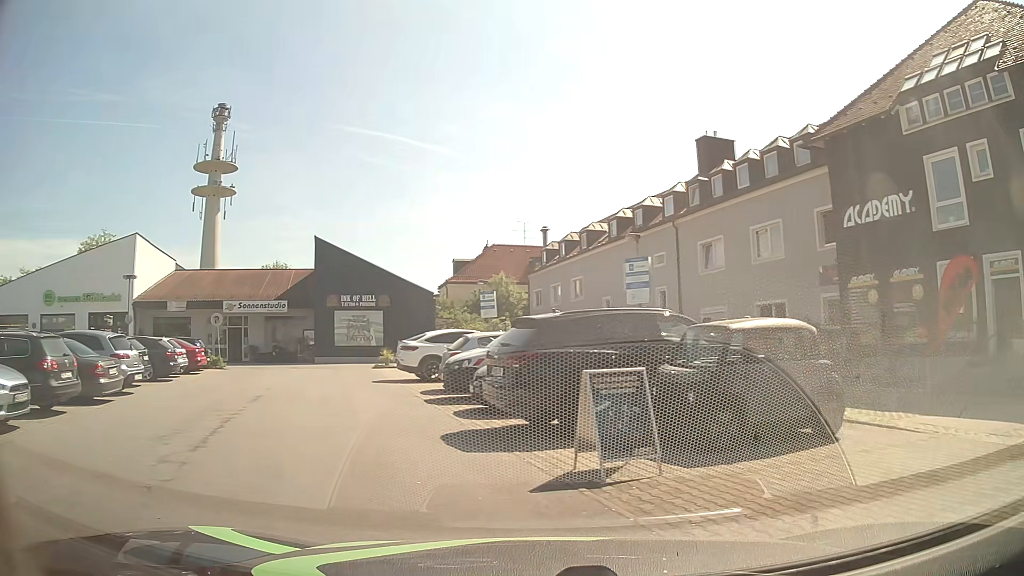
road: service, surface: asphalt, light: Day
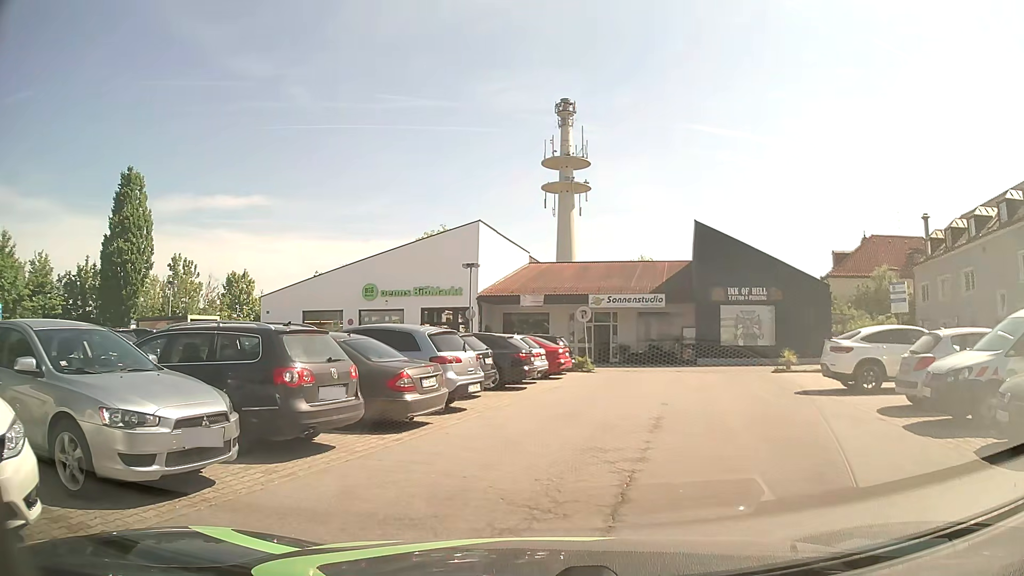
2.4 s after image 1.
(-1.9, +4.7) m; -33°
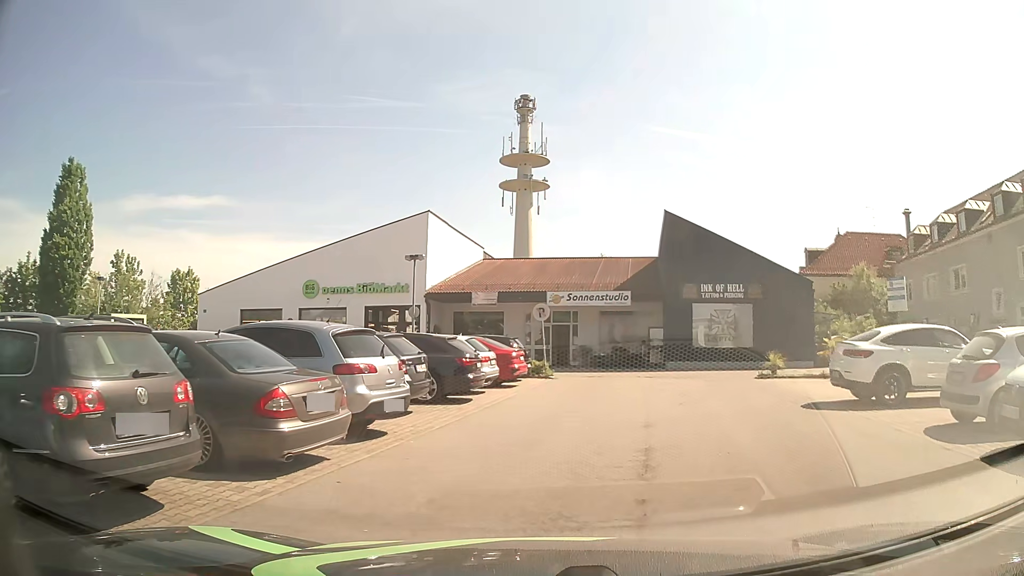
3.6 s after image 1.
(+0.1, +3.2) m; +3°
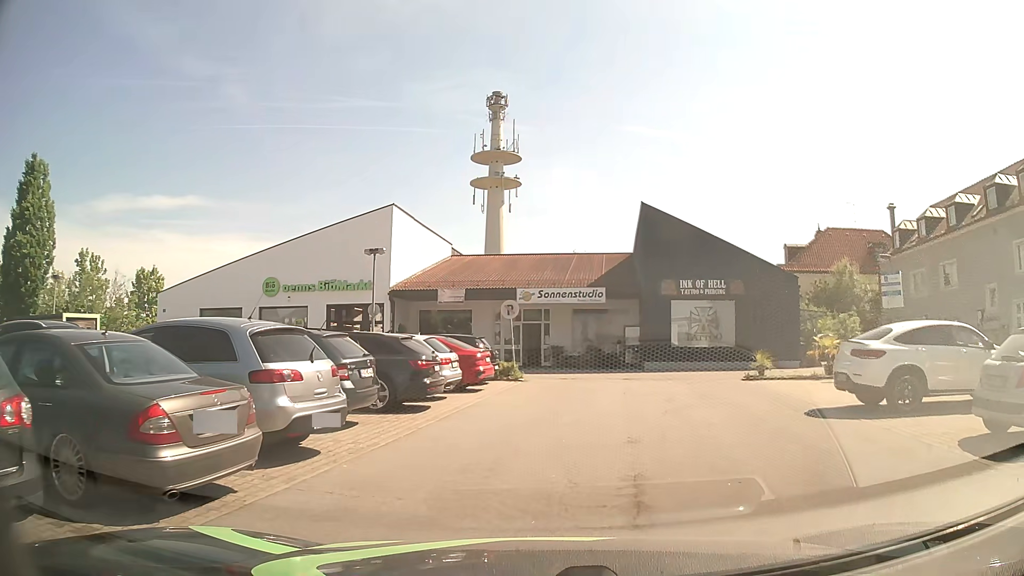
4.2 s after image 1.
(+0.1, +1.7) m; +3°
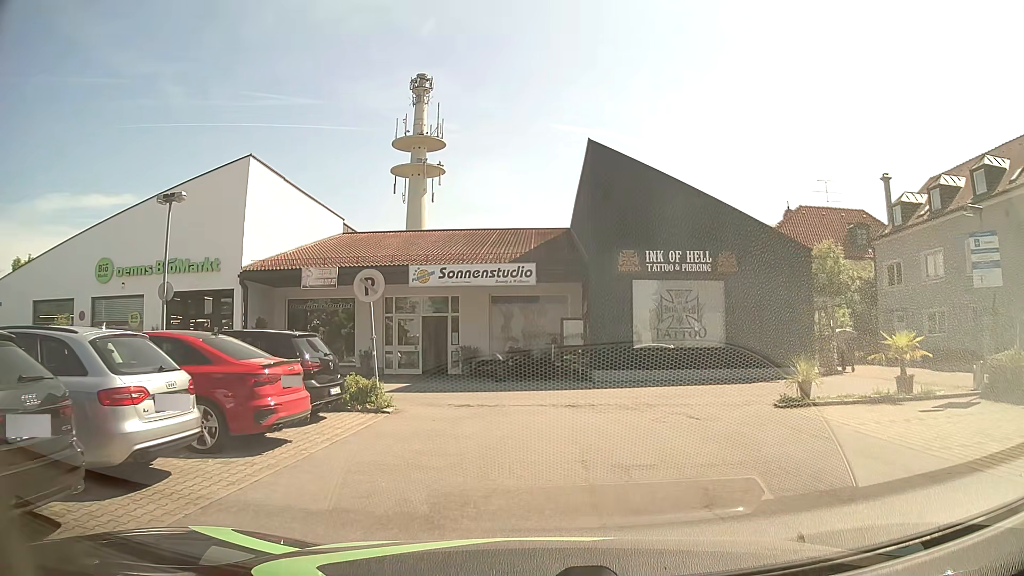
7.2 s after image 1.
(+0.7, +9.3) m; +6°
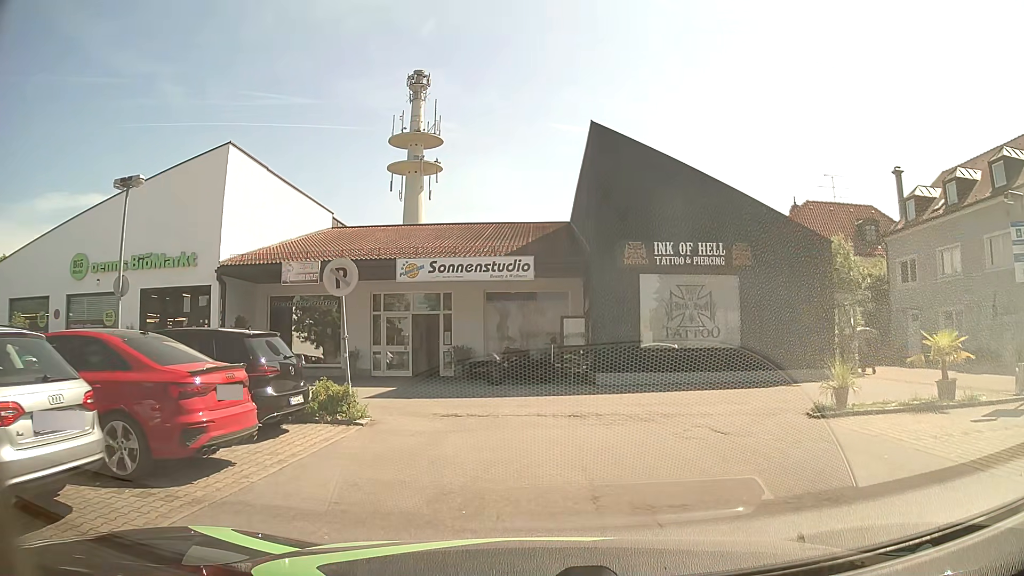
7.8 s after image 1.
(0.0, +1.7) m; 0°
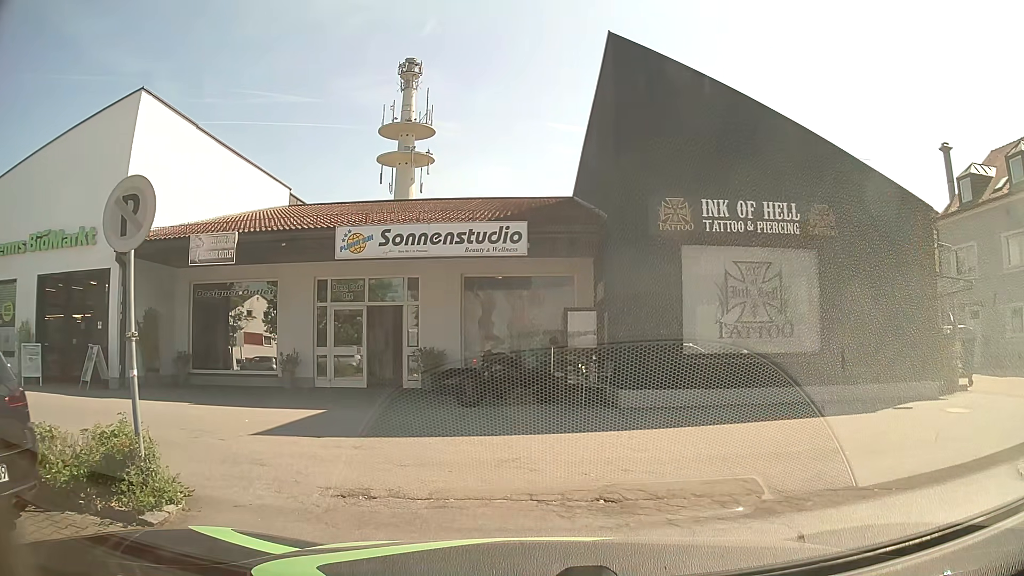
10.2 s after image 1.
(0.0, +5.8) m; 0°
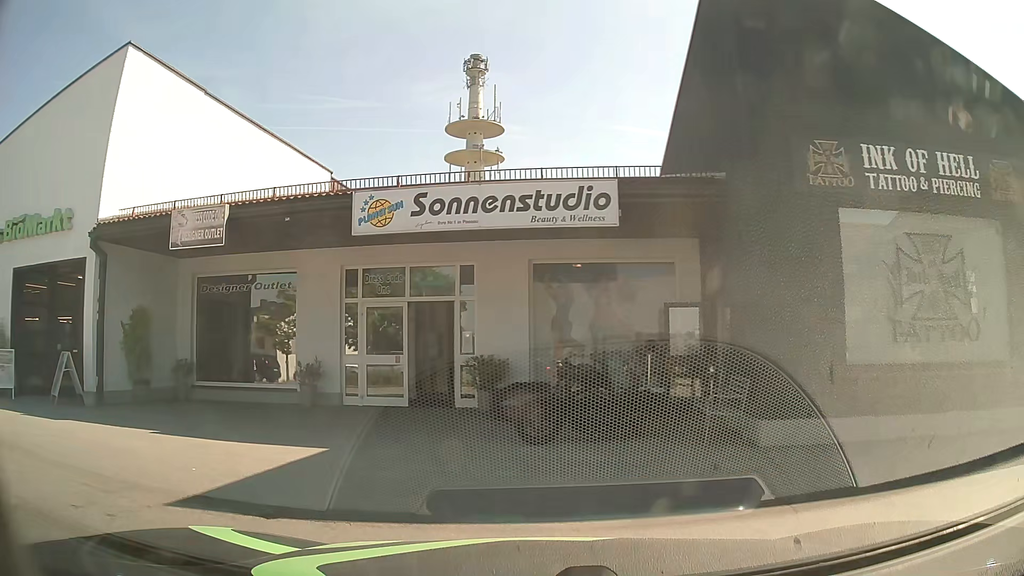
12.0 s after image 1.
(-0.1, +4.0) m; -6°
